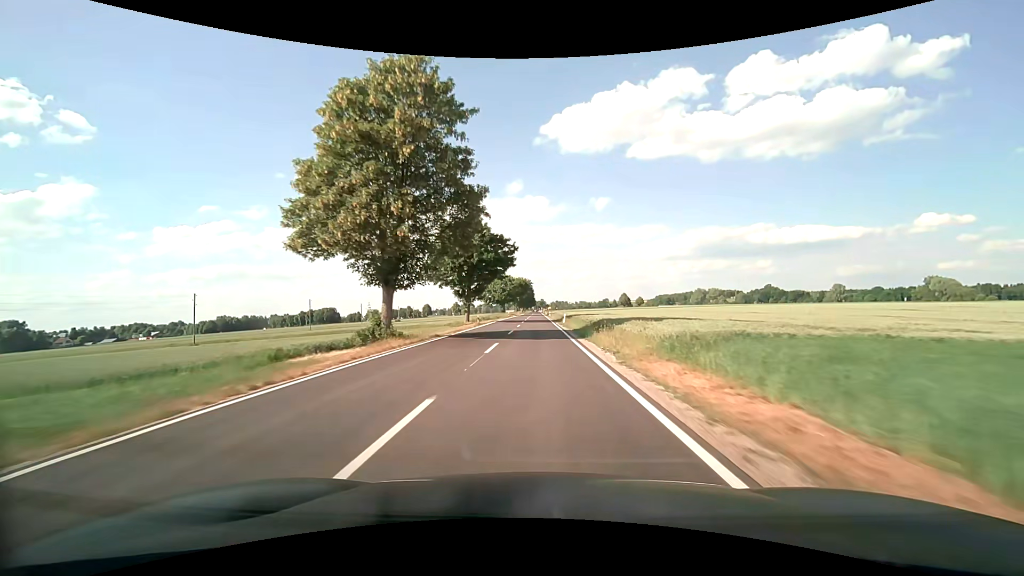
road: secondary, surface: asphalt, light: Day
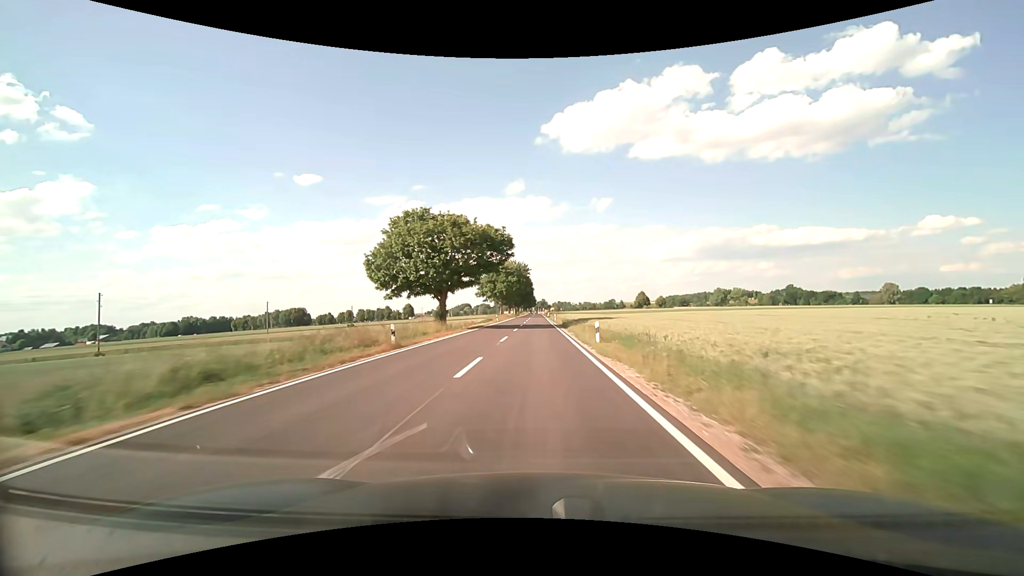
(+0.4, +78.0) m; 0°
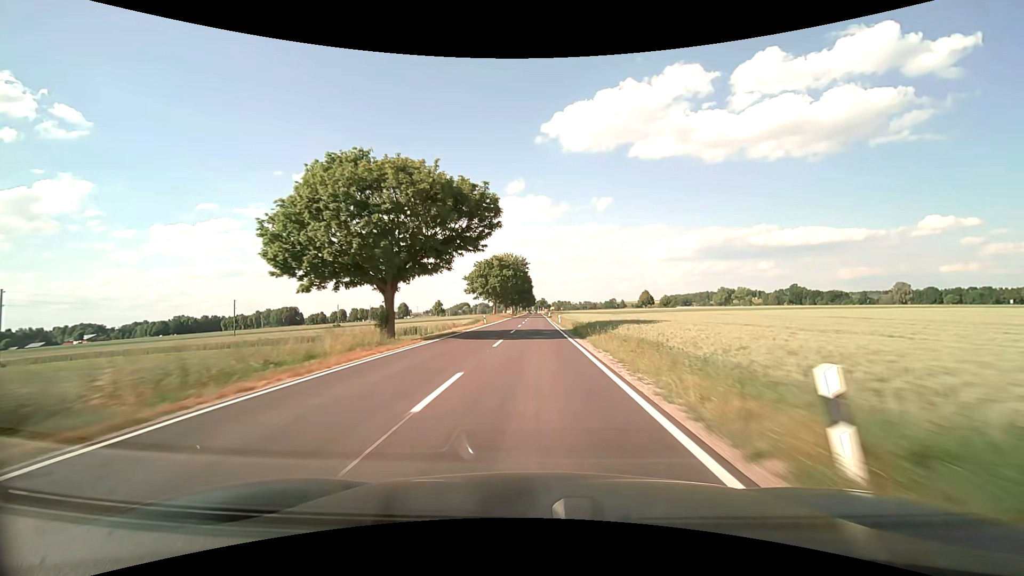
(0.0, +15.6) m; 0°
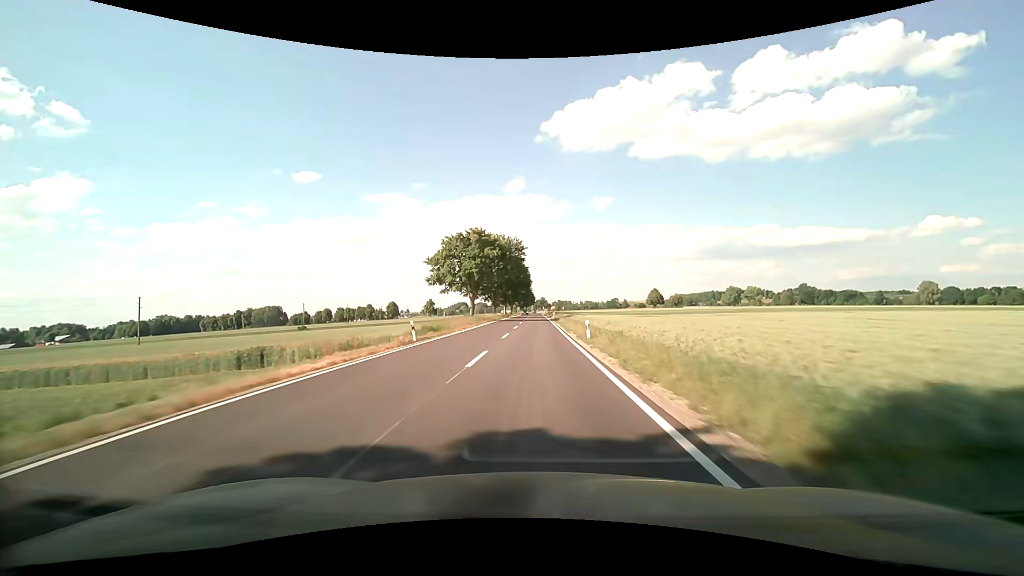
(0.0, +31.0) m; 0°
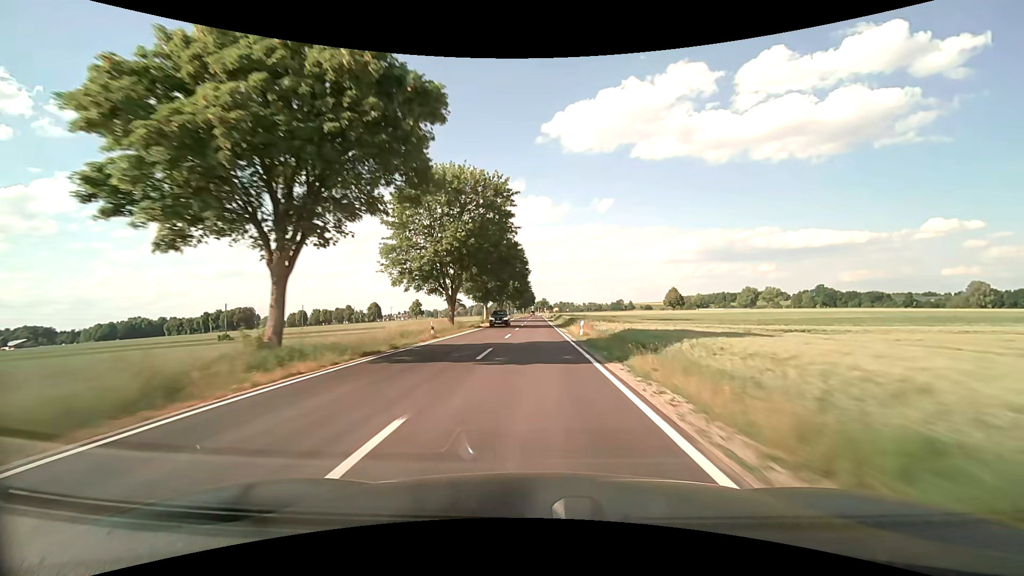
(+0.2, +46.3) m; 0°
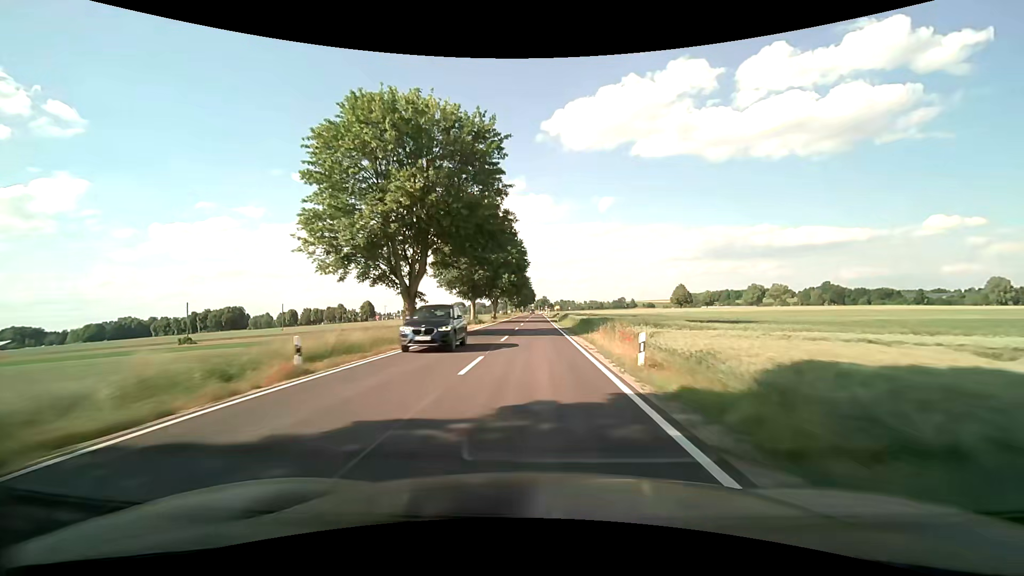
(0.0, +15.3) m; 0°
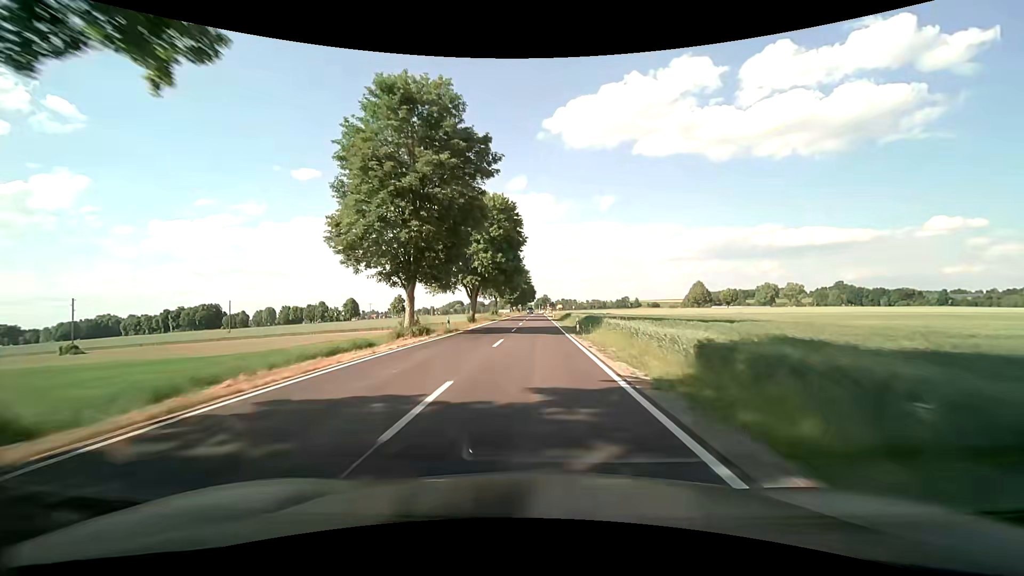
(0.0, +30.6) m; 0°
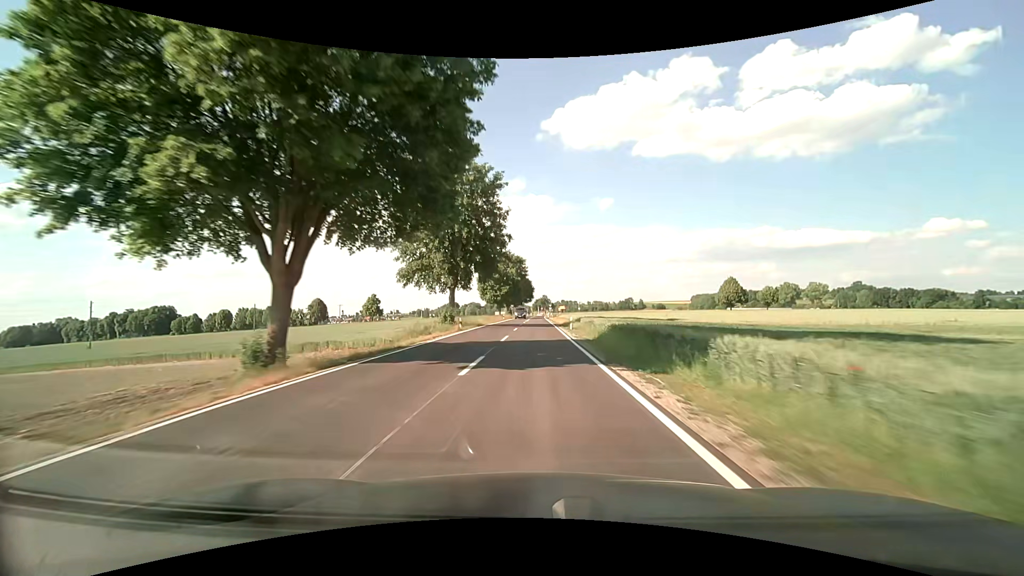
(0.0, +45.1) m; 0°
(0, +10) (0, +20) (0, +30) (0, +40) (0, +50) (0, +60) (0, +70) (0, +80) (0, +90) (0, +100) m
